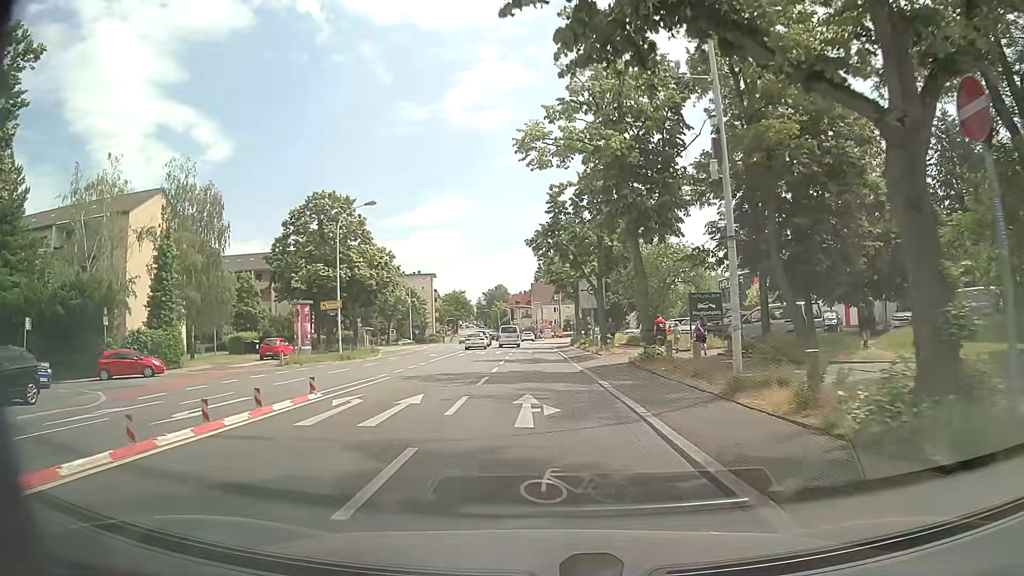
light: Day
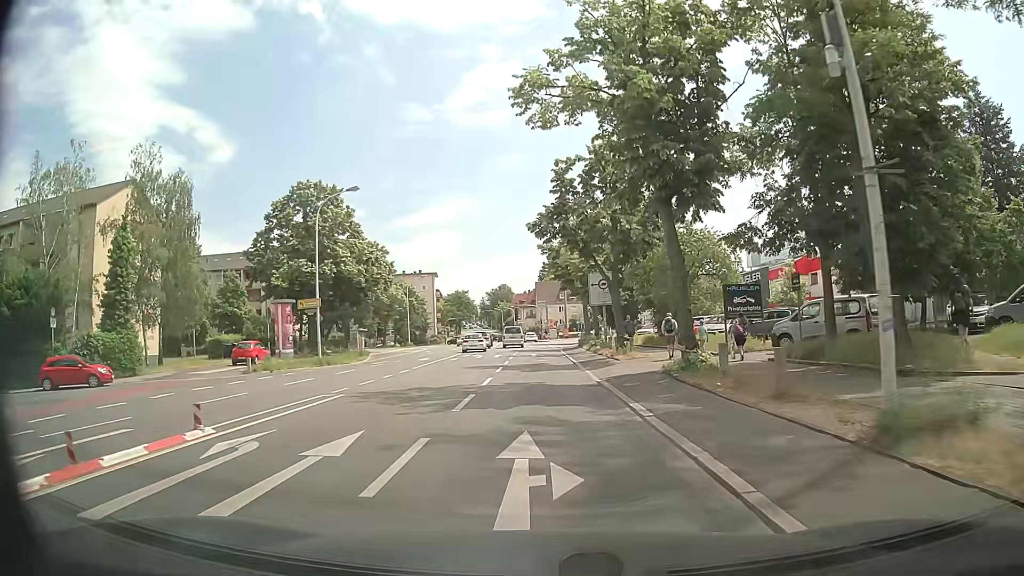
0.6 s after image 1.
(0.0, +5.3) m; -1°
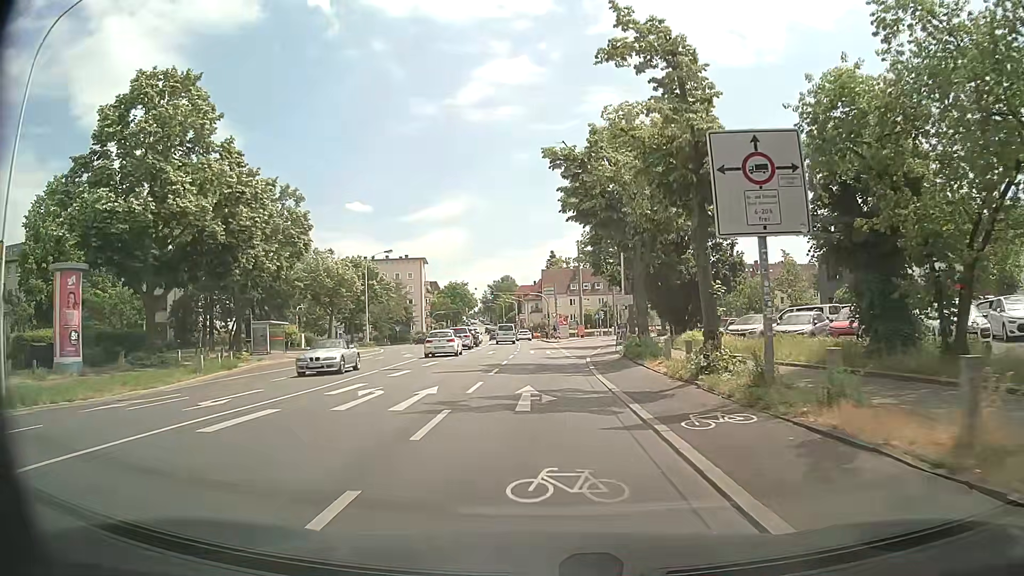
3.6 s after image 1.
(-0.1, +26.8) m; 0°
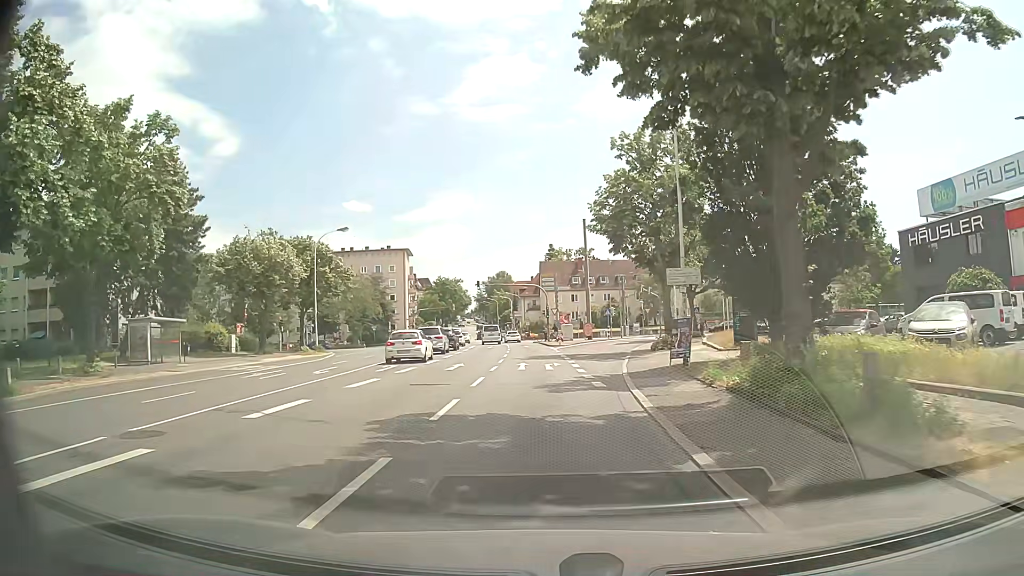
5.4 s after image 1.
(-0.1, +16.1) m; -1°
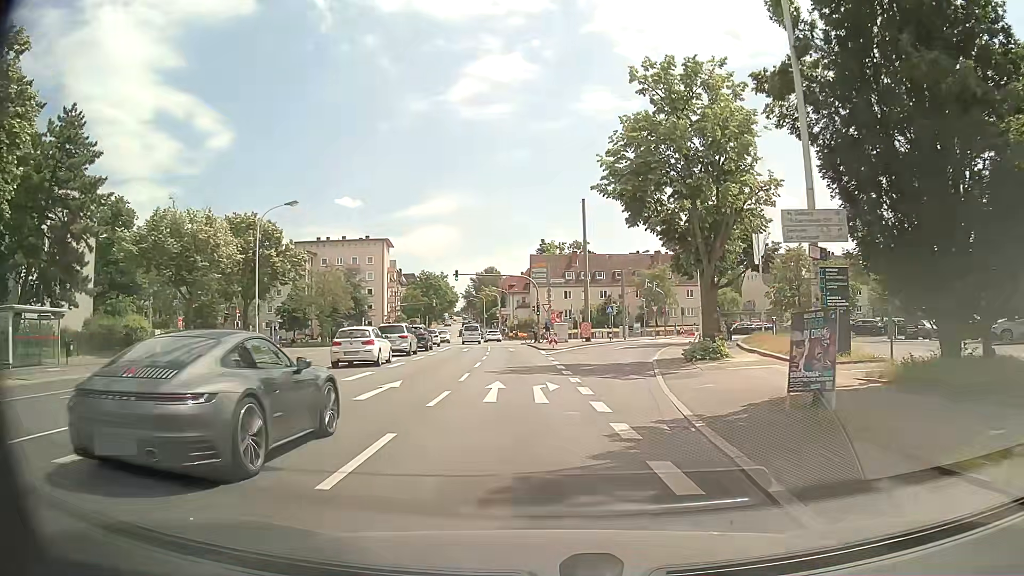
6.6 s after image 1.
(+0.2, +10.6) m; +2°
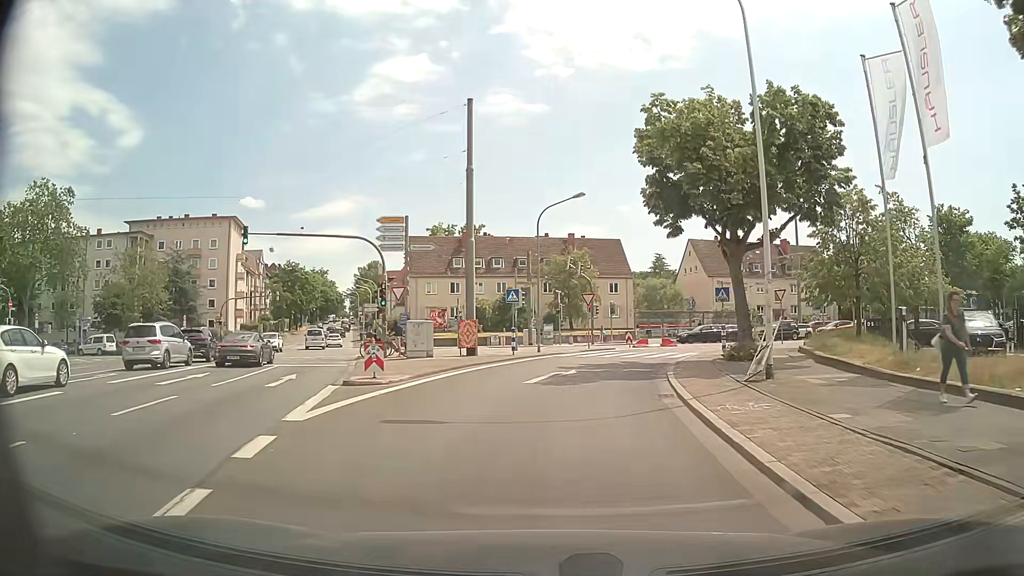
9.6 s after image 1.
(+1.6, +25.8) m; +8°
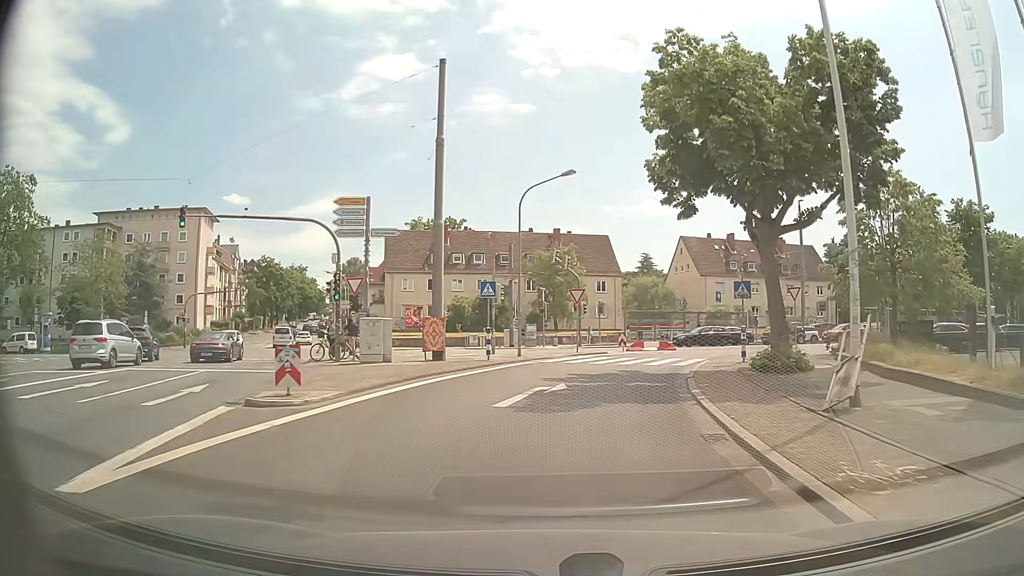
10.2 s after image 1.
(0.0, +4.9) m; 0°
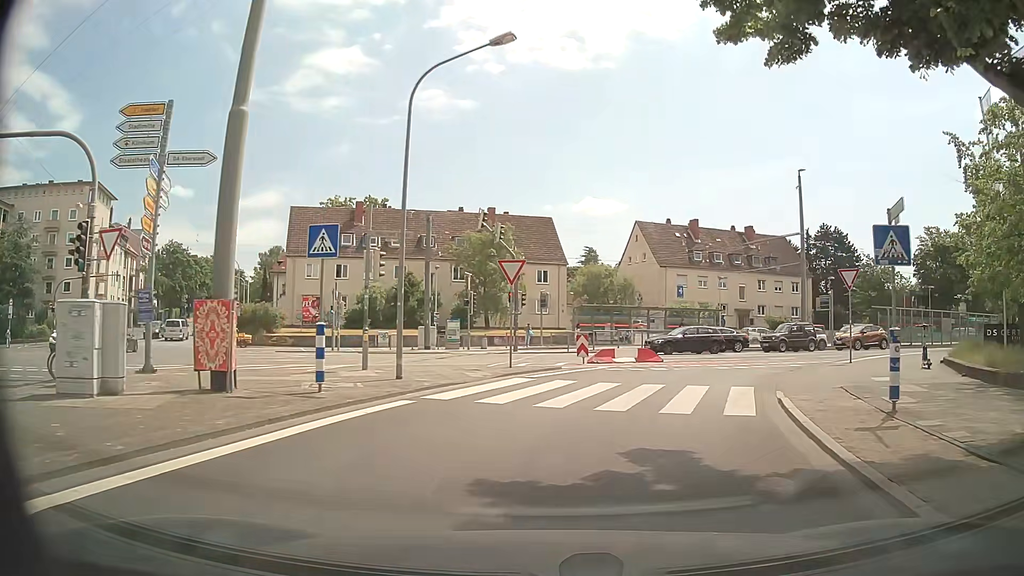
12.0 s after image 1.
(+0.8, +13.2) m; +7°
(+1, +10) (+4, +19) (+10, +28) (+17, +34) (+27, +38) (+36, +41) (+46, +44) (+55, +48) (+64, +51) (+74, +55) m
